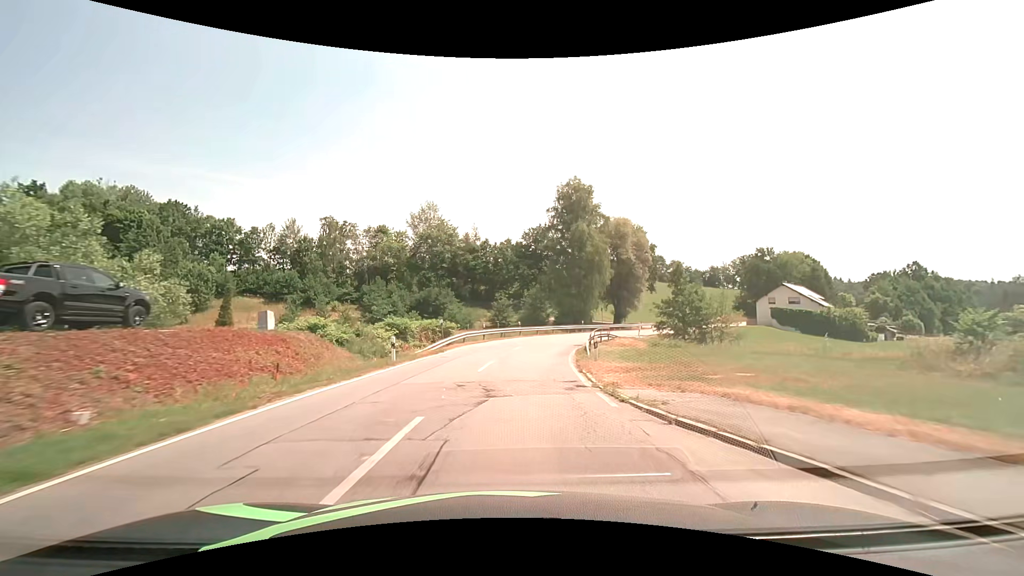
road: tertiary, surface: asphalt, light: Day
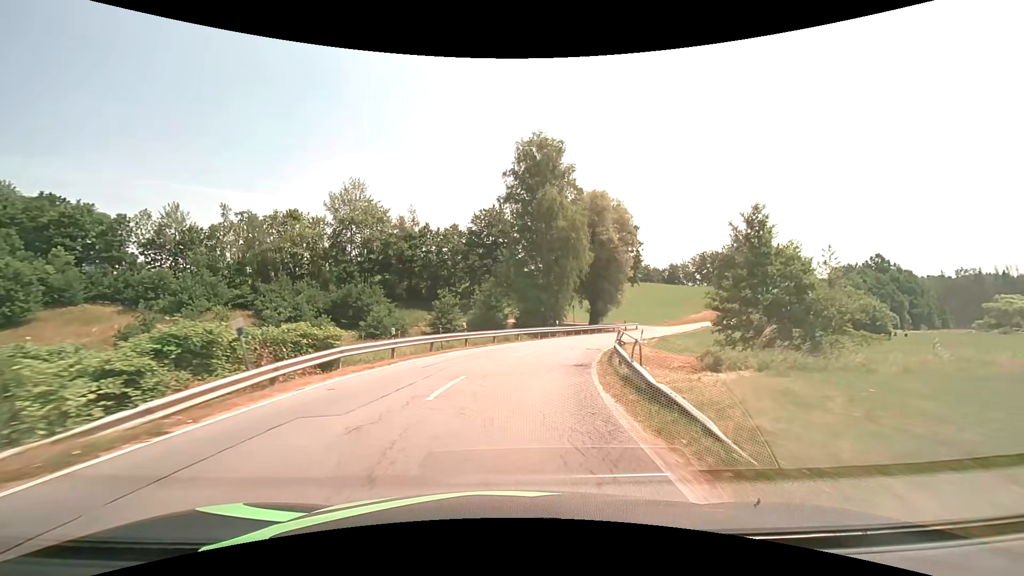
(+0.8, +18.2) m; +5°
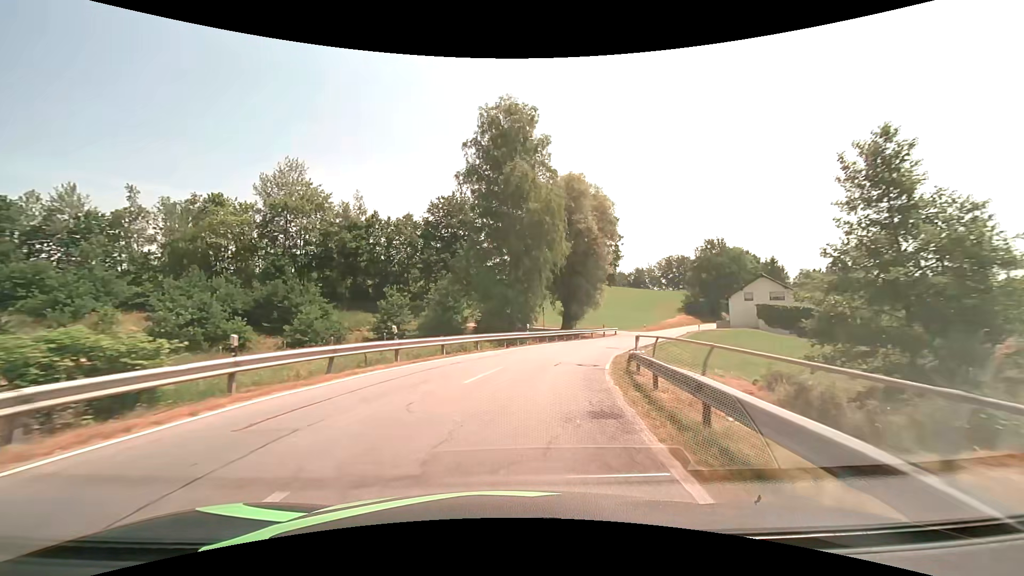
(+0.3, +9.1) m; +4°
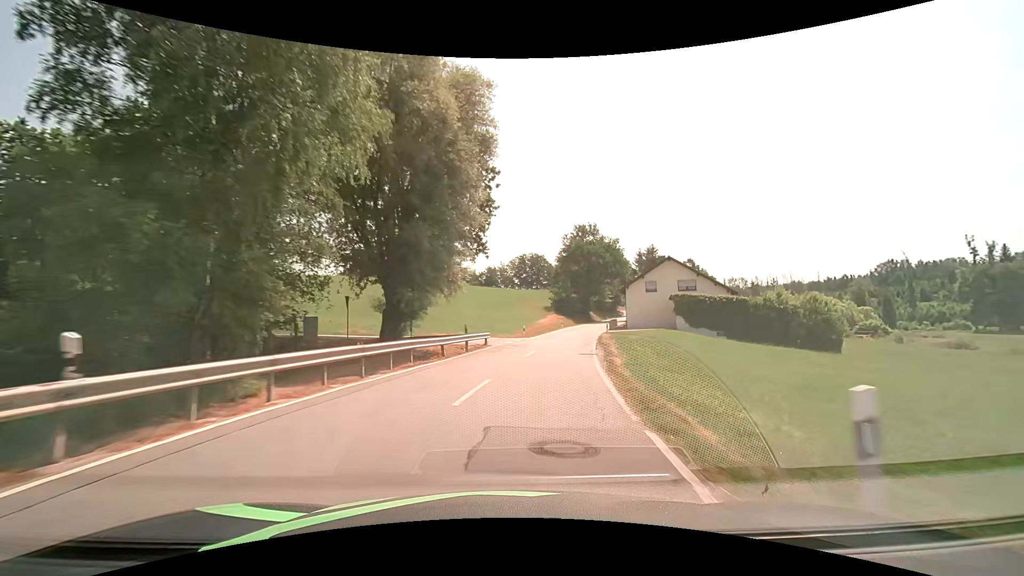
(+4.0, +26.6) m; +17°
